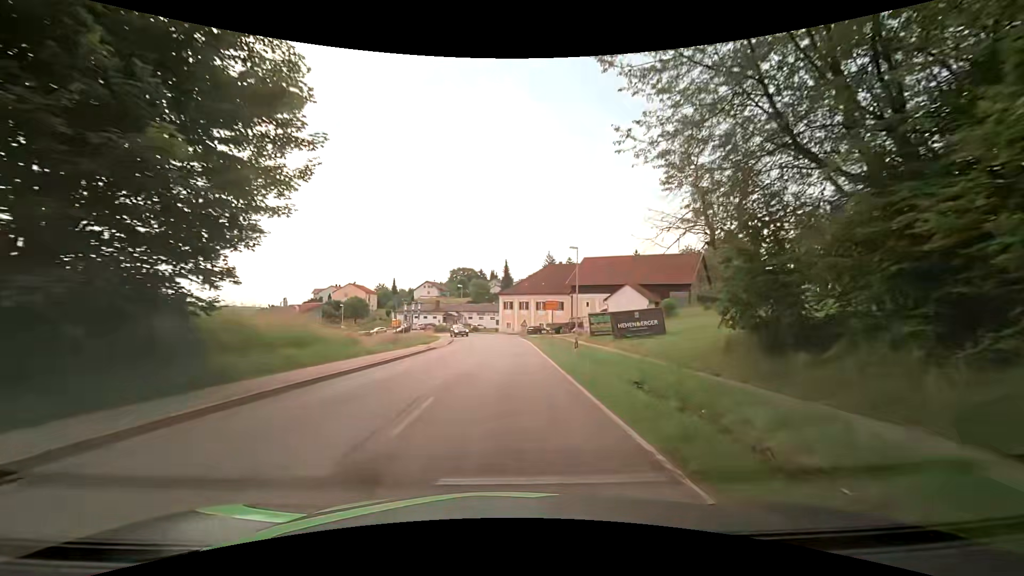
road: secondary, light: Day
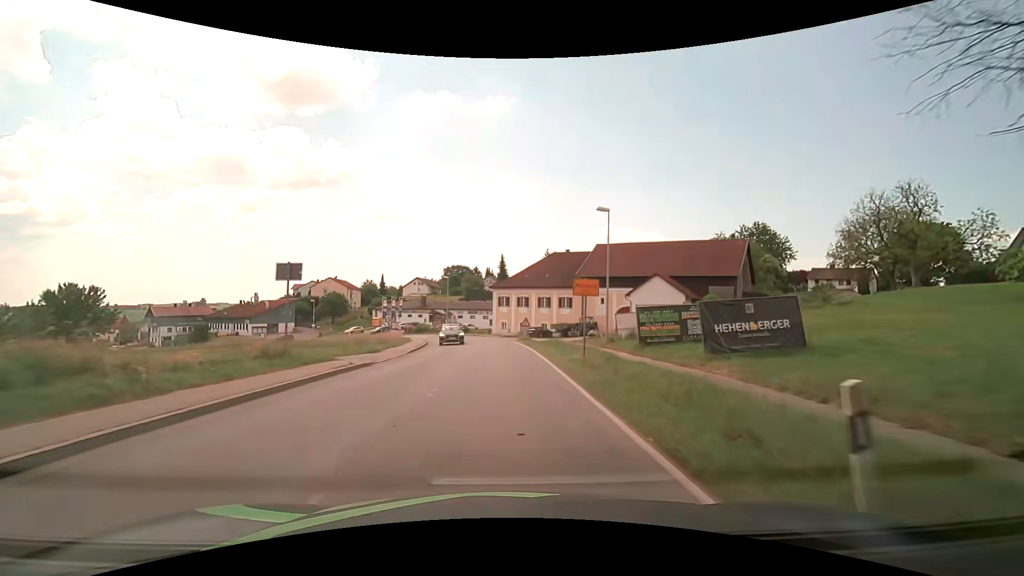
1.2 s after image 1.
(0.0, +15.3) m; +1°
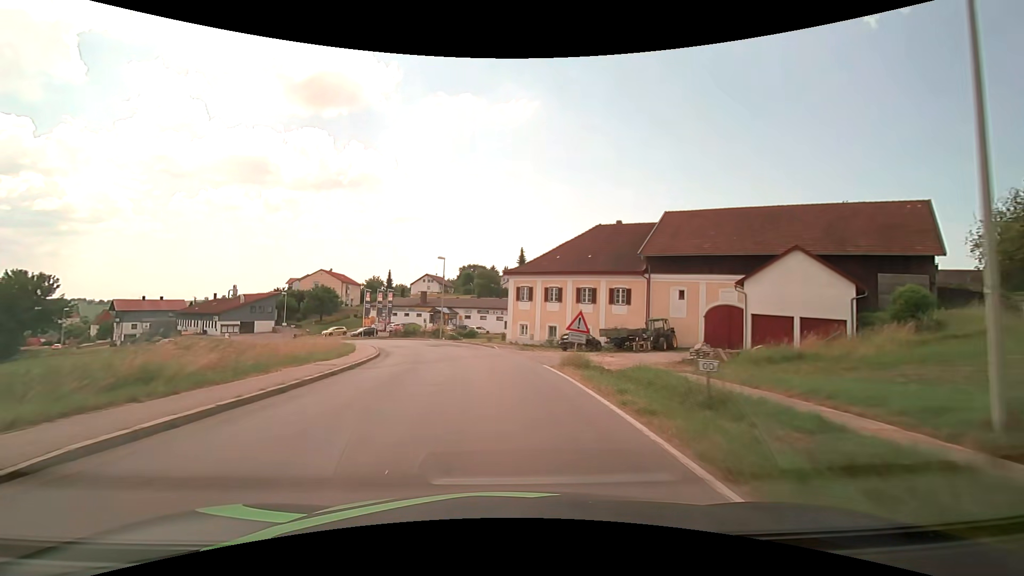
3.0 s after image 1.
(-0.5, +22.7) m; -3°
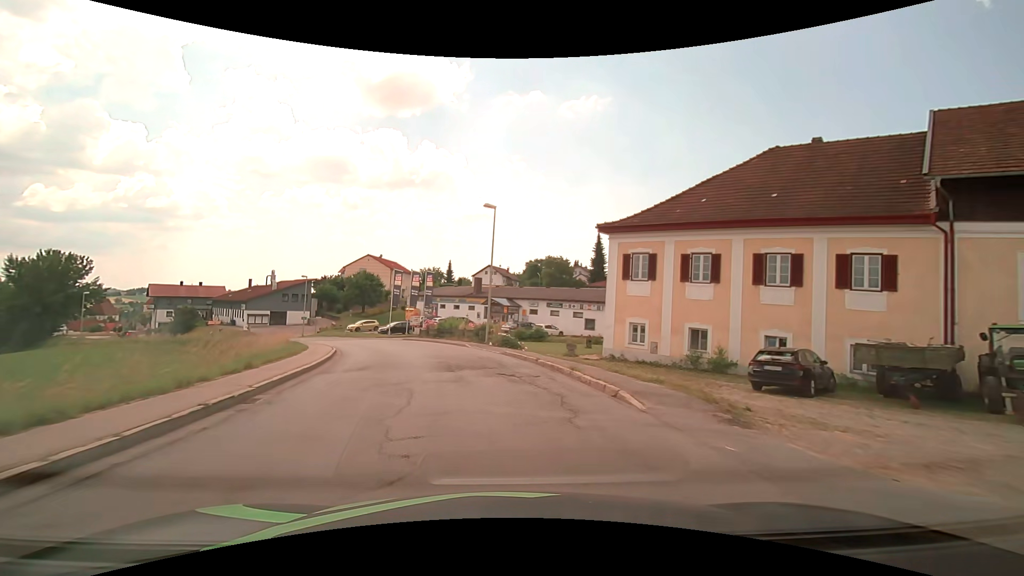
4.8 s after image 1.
(-1.3, +21.2) m; -7°
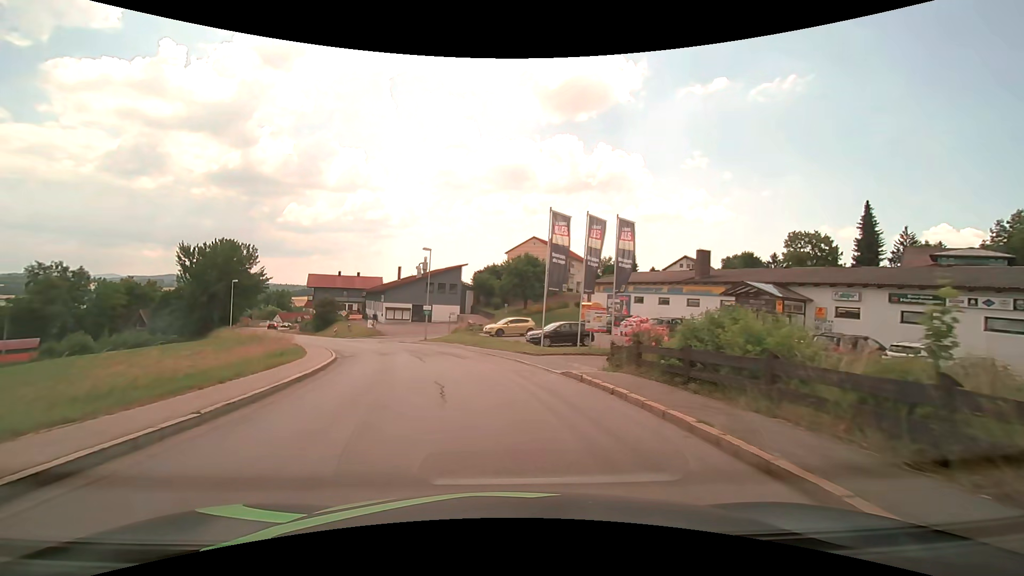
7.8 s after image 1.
(-4.8, +27.6) m; -21°
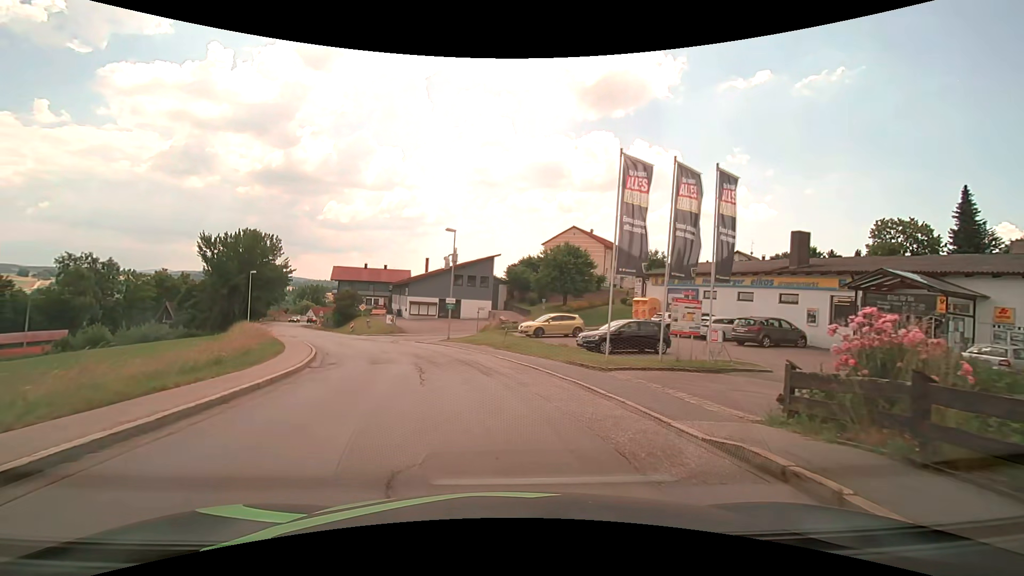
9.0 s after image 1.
(-0.3, +7.7) m; -4°
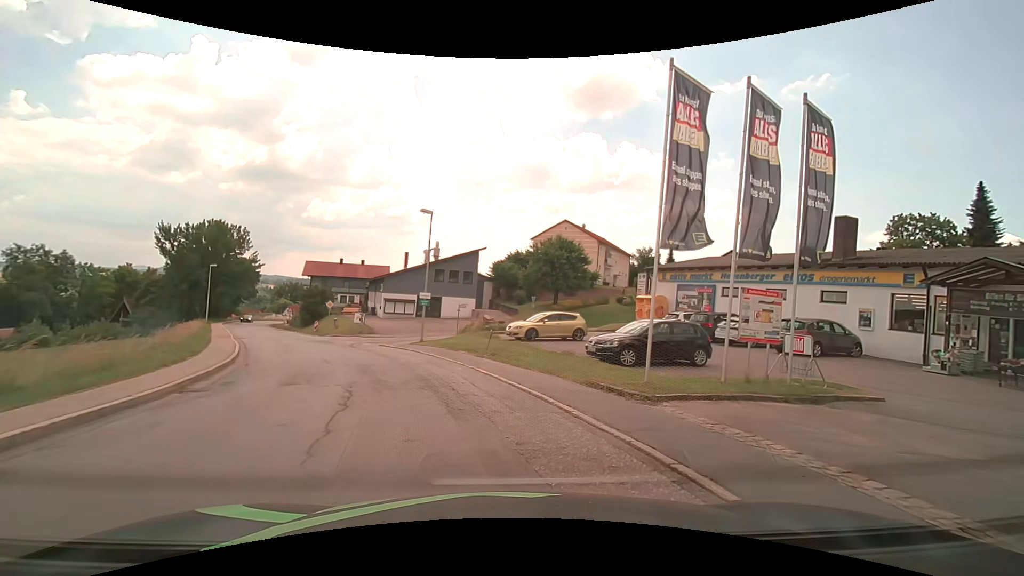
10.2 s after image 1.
(0.0, +5.6) m; +2°
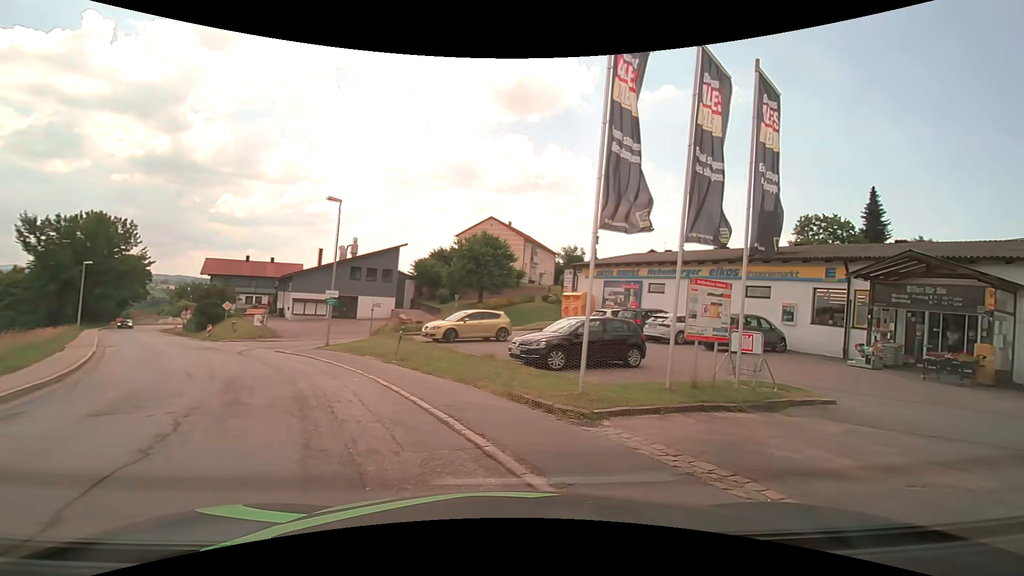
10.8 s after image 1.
(+0.1, +2.2) m; +9°
